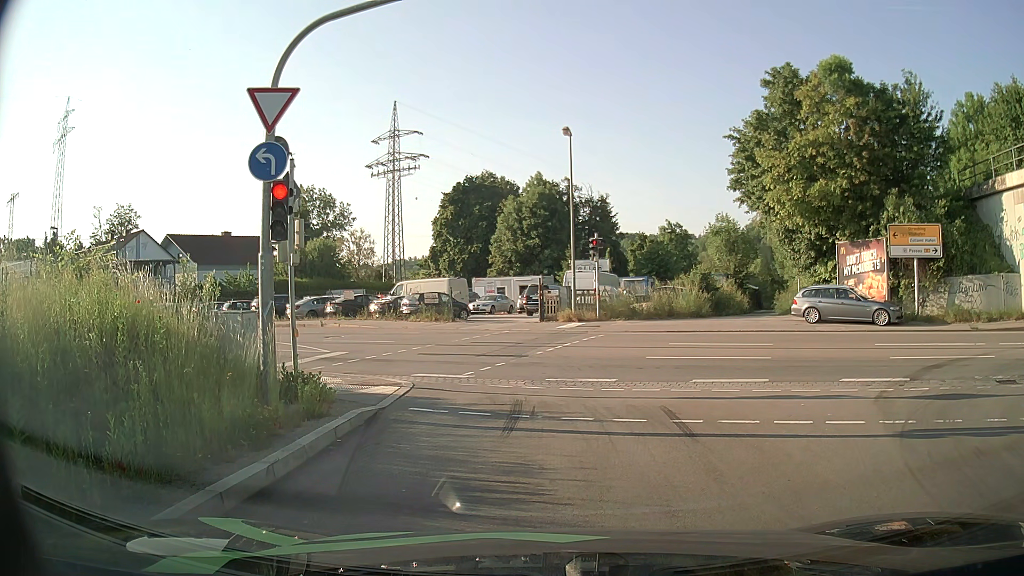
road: primary_link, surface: asphalt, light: Day
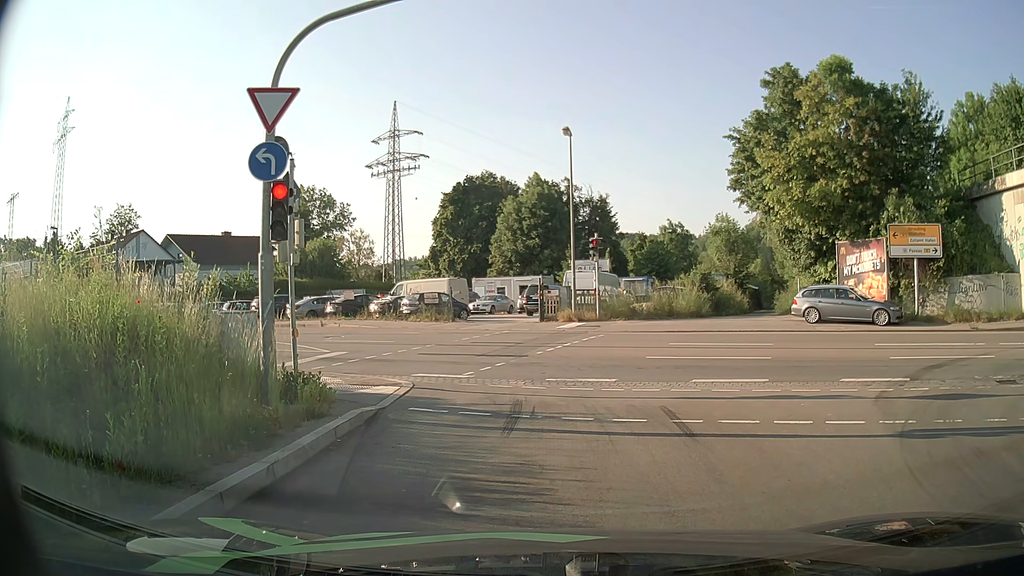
(0.0, 0.0) m; 0°
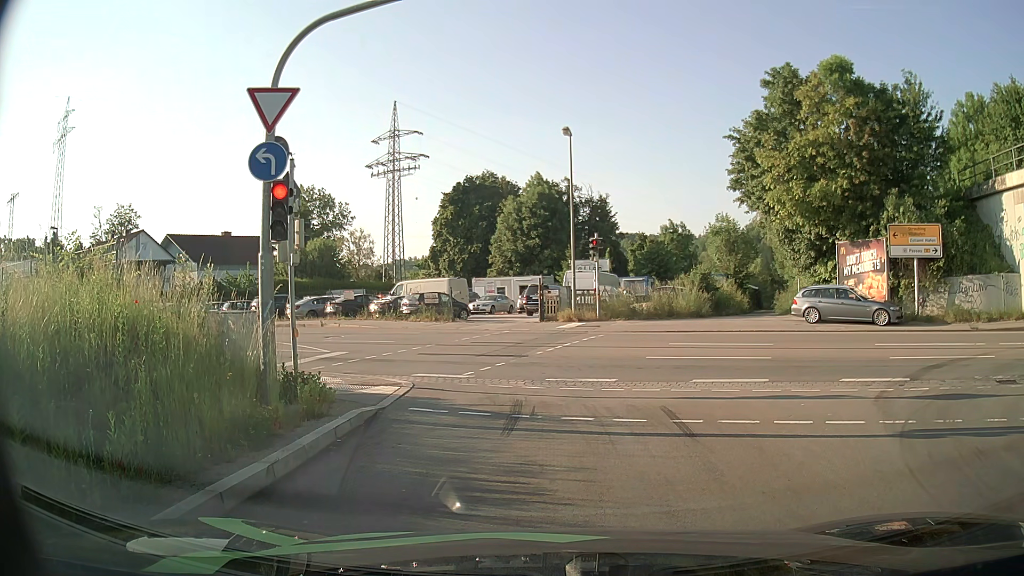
(0.0, 0.0) m; 0°
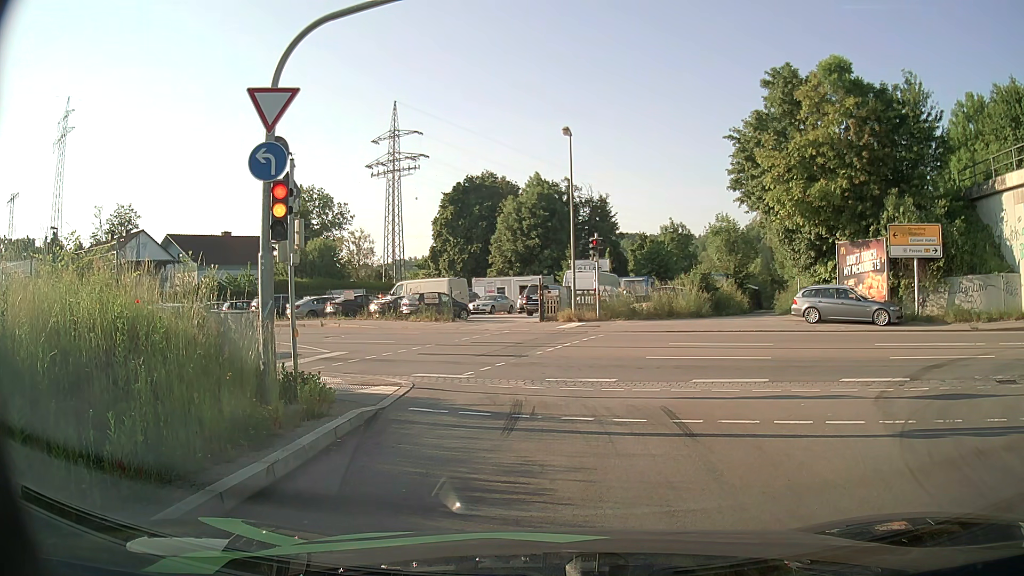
(0.0, 0.0) m; 0°
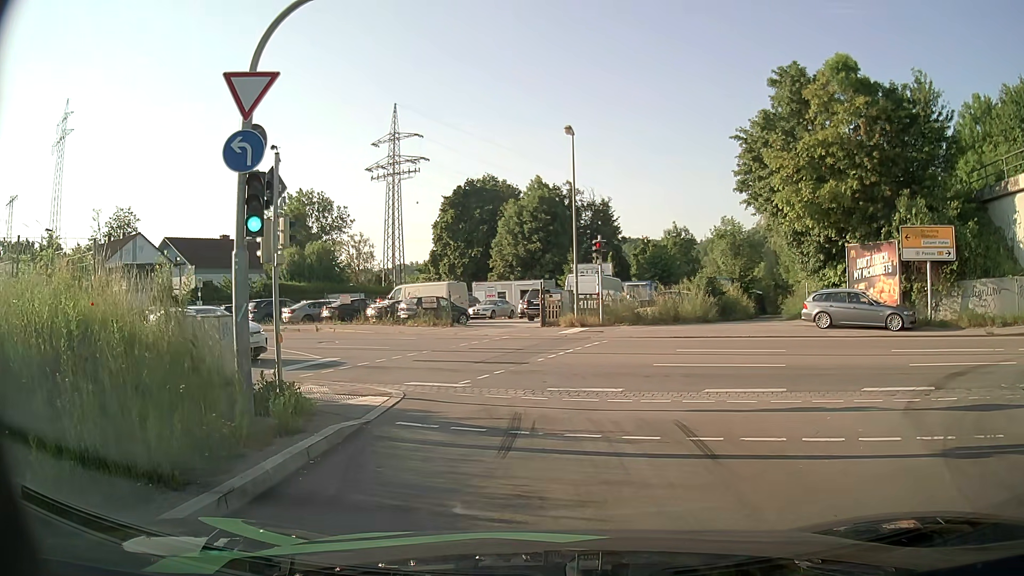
(0.0, +1.0) m; -1°
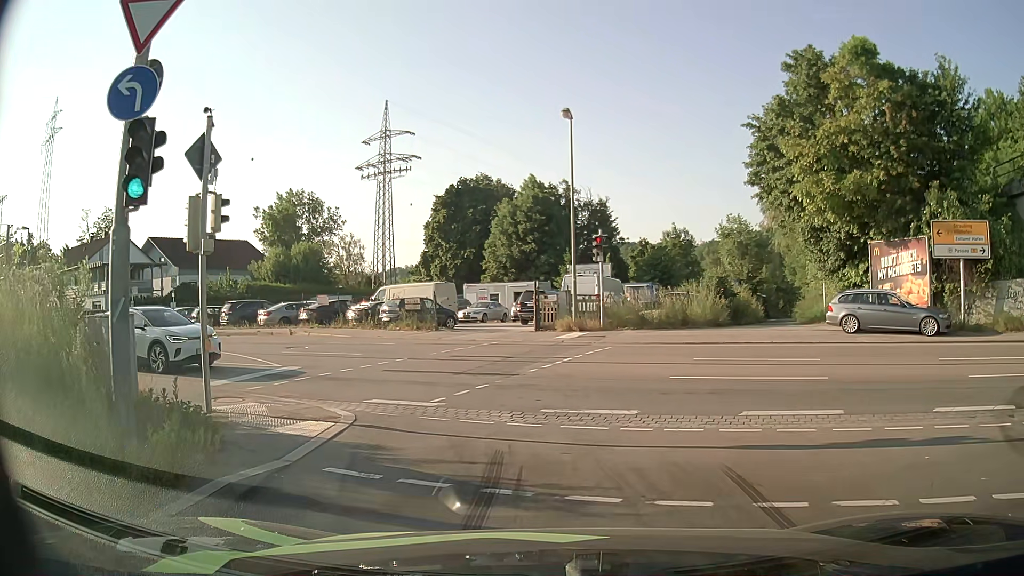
(0.0, +3.0) m; 0°
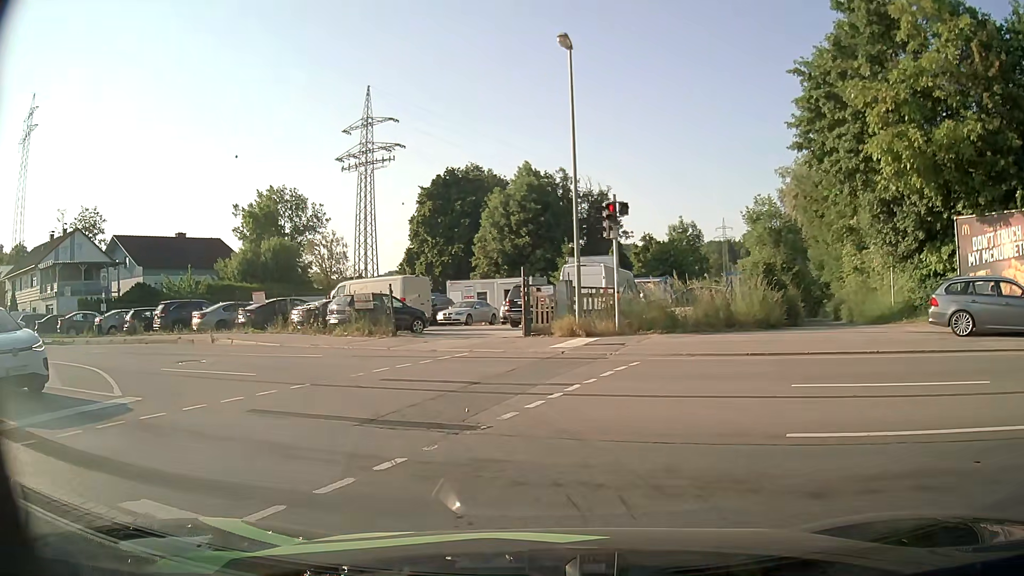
(+0.1, +7.0) m; +1°
